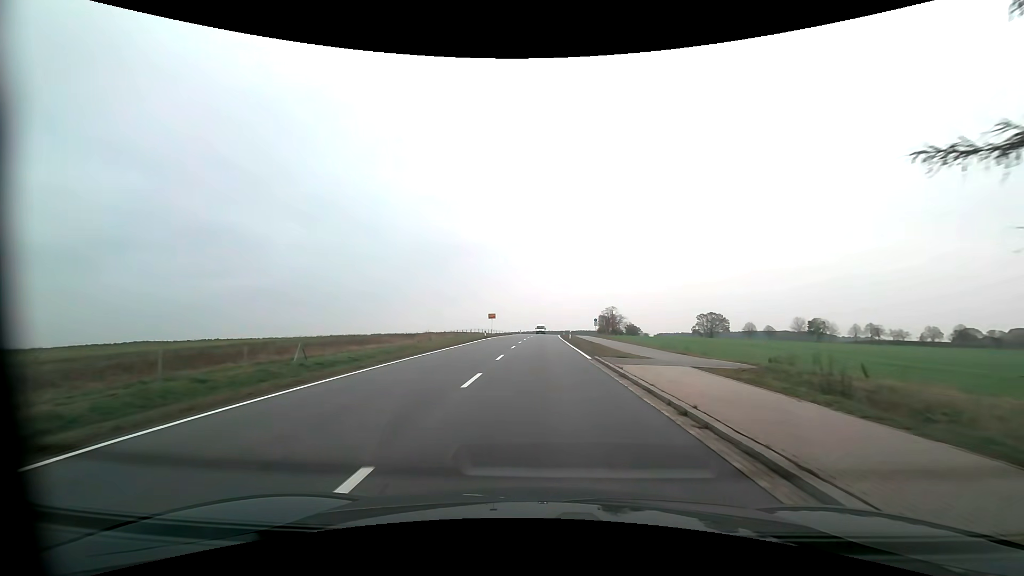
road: primary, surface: asphalt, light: Day
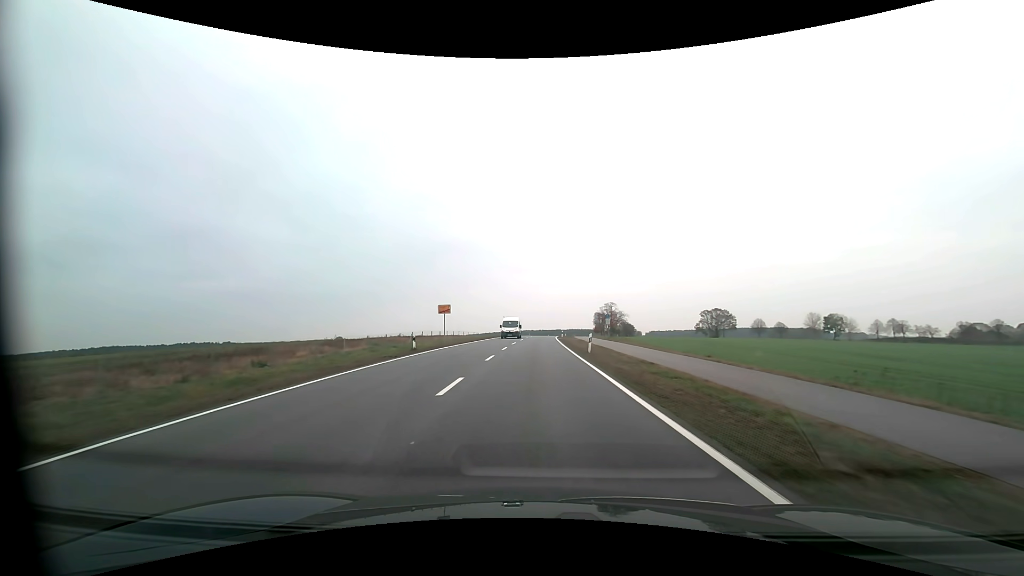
(+0.4, +28.1) m; +1°
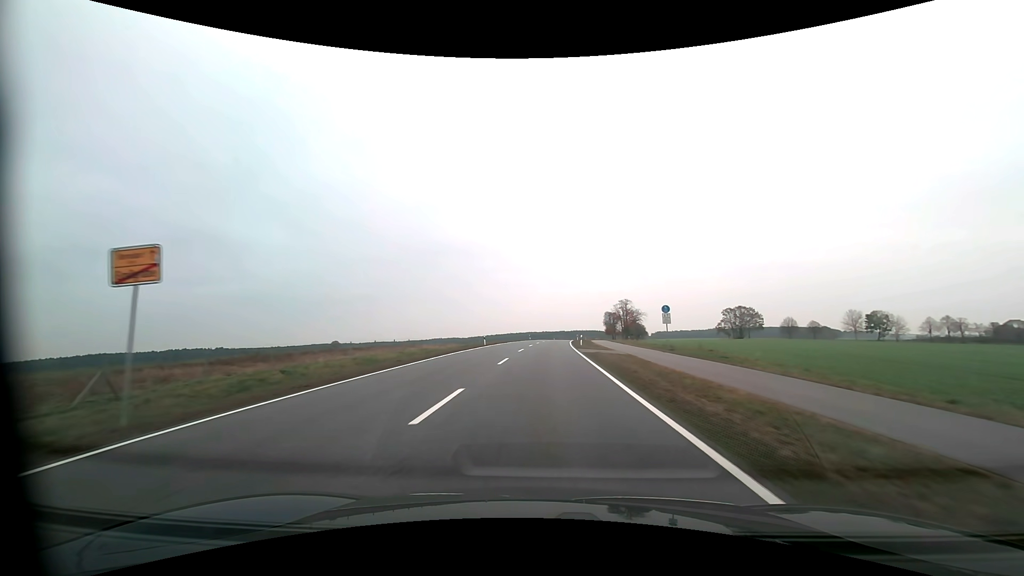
(-0.1, +29.9) m; 0°
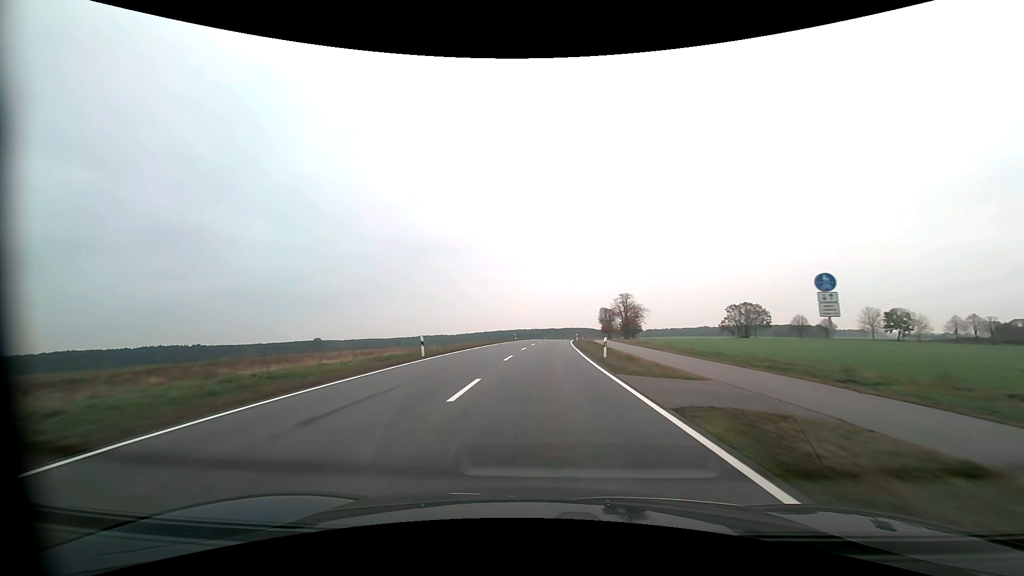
(+0.2, +22.4) m; +1°
